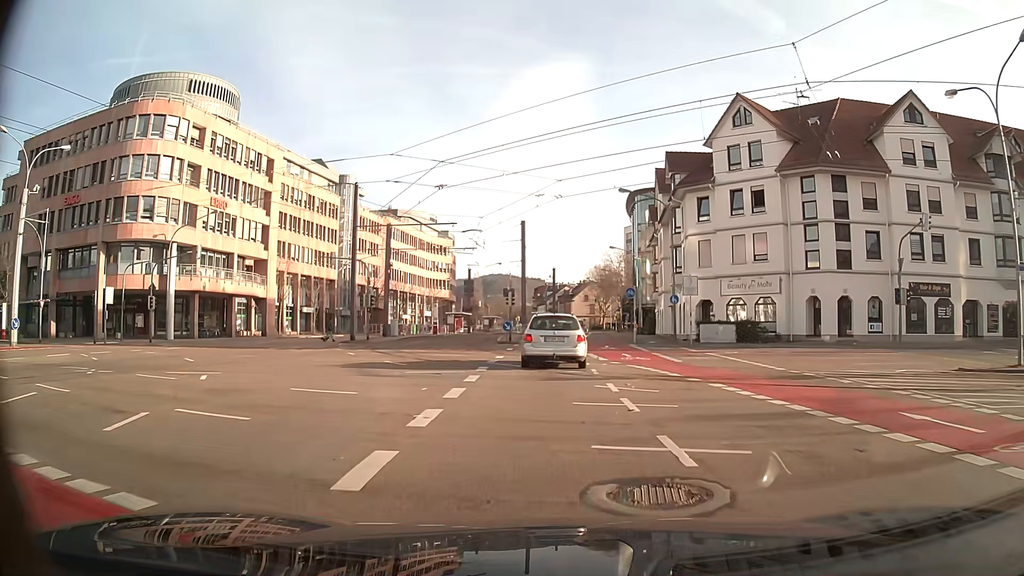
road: primary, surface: asphalt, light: Day
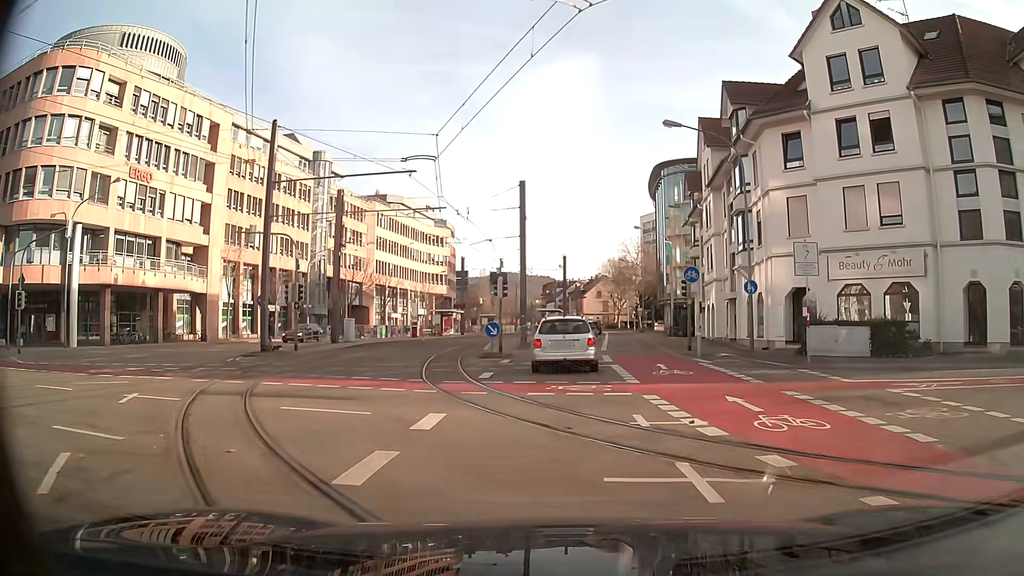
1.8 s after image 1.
(-0.1, +15.1) m; 0°
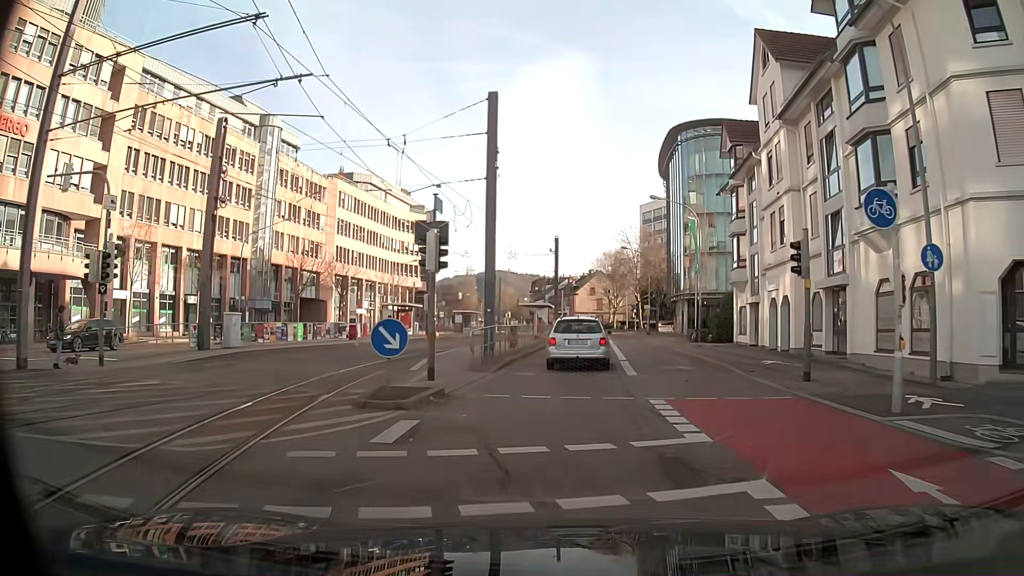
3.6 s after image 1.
(+0.1, +14.8) m; +1°
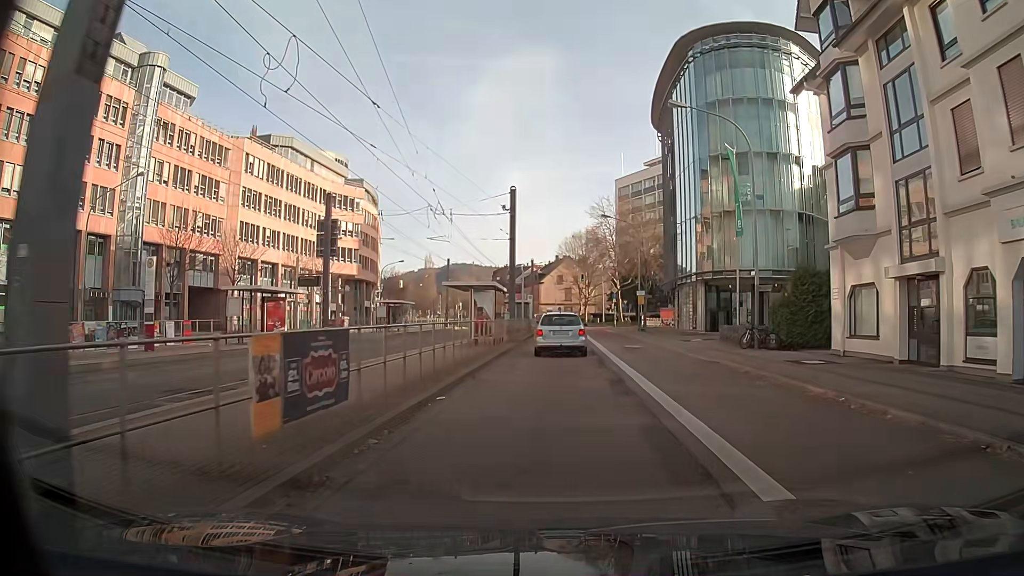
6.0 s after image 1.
(+0.5, +19.0) m; +3°
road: secondary
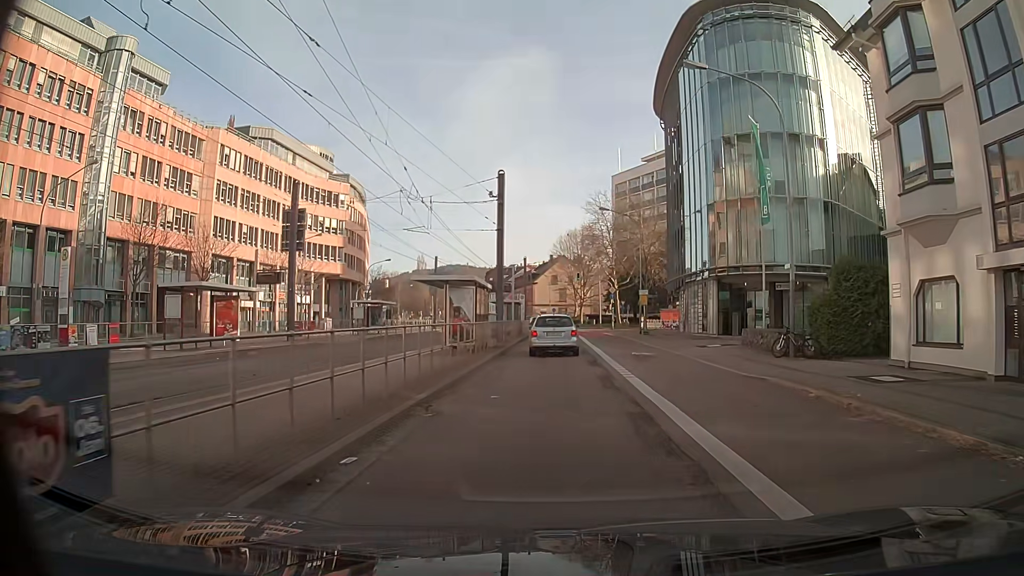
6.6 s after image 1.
(0.0, +4.7) m; 0°
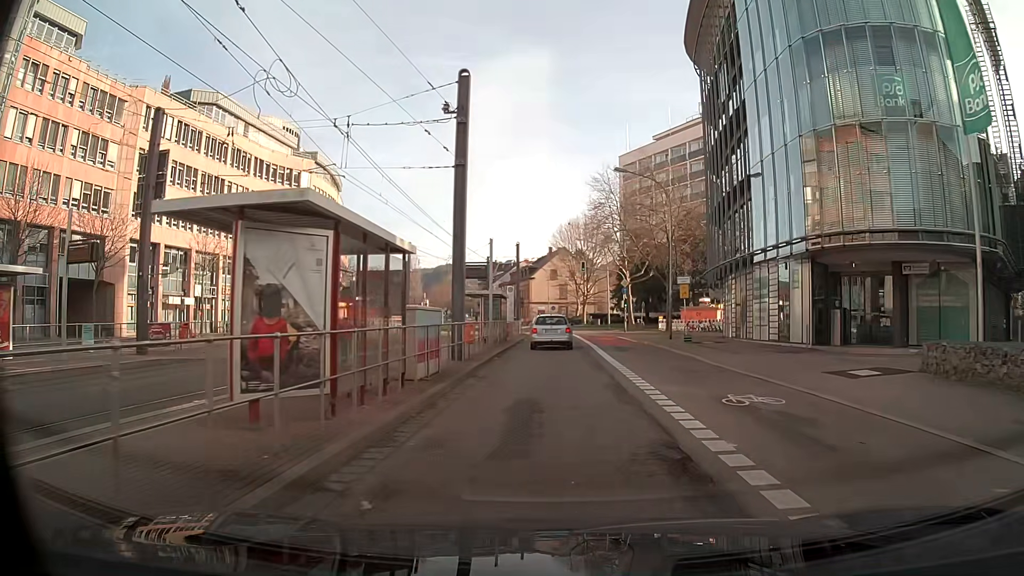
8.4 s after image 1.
(+0.1, +14.2) m; +1°
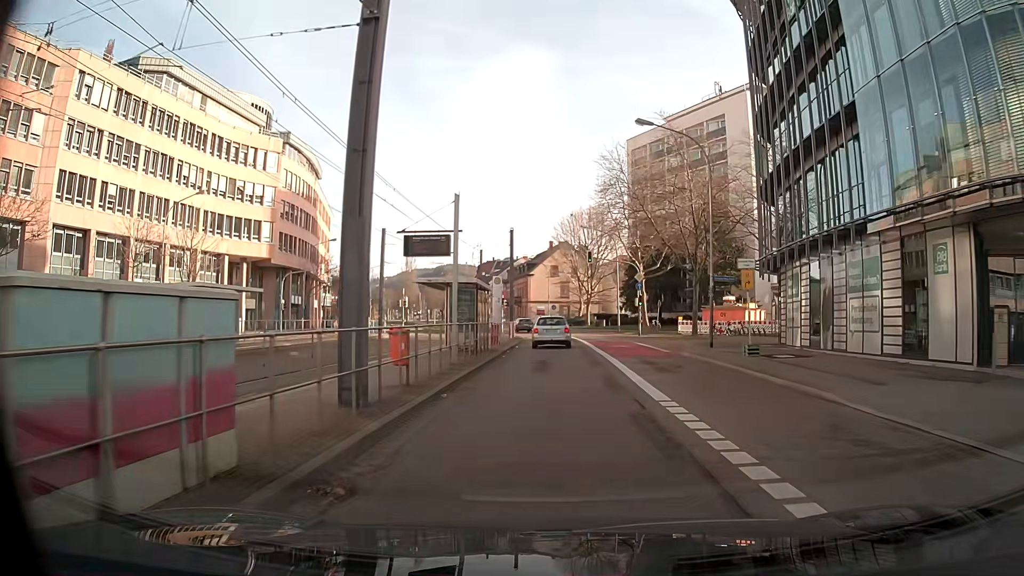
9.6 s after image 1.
(0.0, +10.2) m; 0°
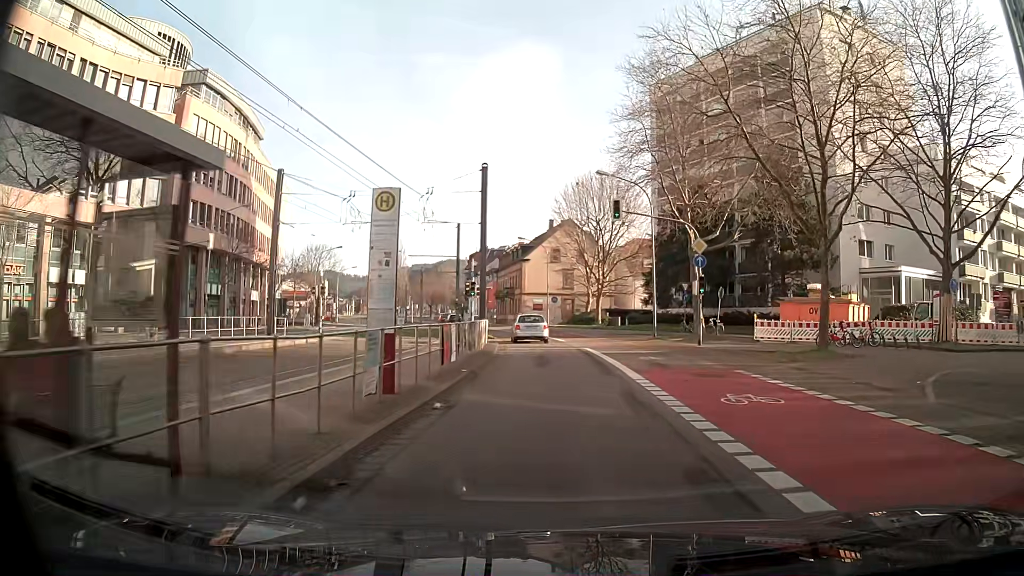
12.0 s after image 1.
(+0.1, +21.5) m; 0°
(0, +10) (0, +20) (-1, +30) (-2, +40) (-4, +50) (-6, +60) (-8, +69) (-11, +79) (-13, +89) (-16, +98) m
